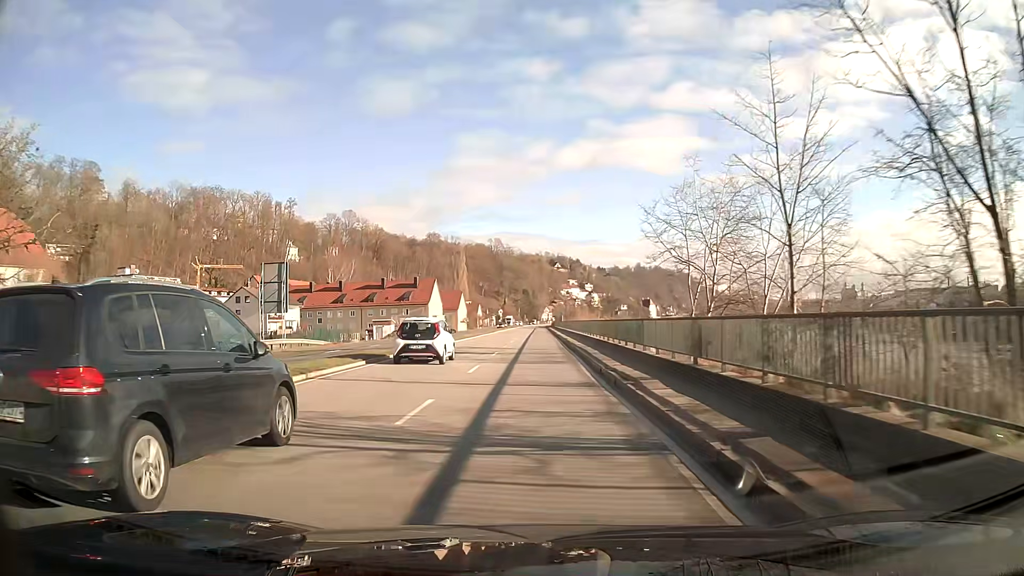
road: primary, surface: asphalt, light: Day
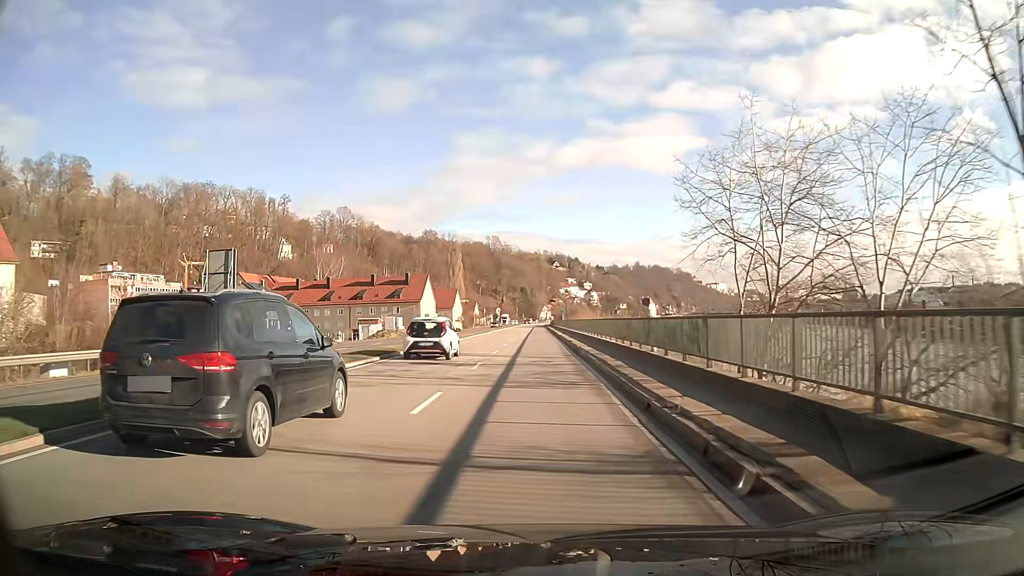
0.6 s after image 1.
(0.0, +8.1) m; 0°
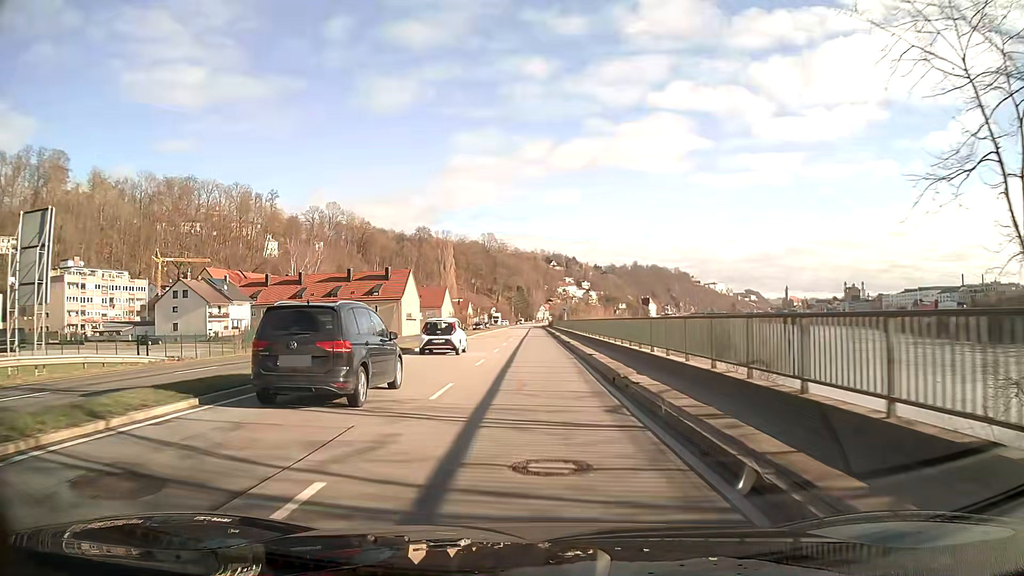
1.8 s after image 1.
(0.0, +16.1) m; 0°
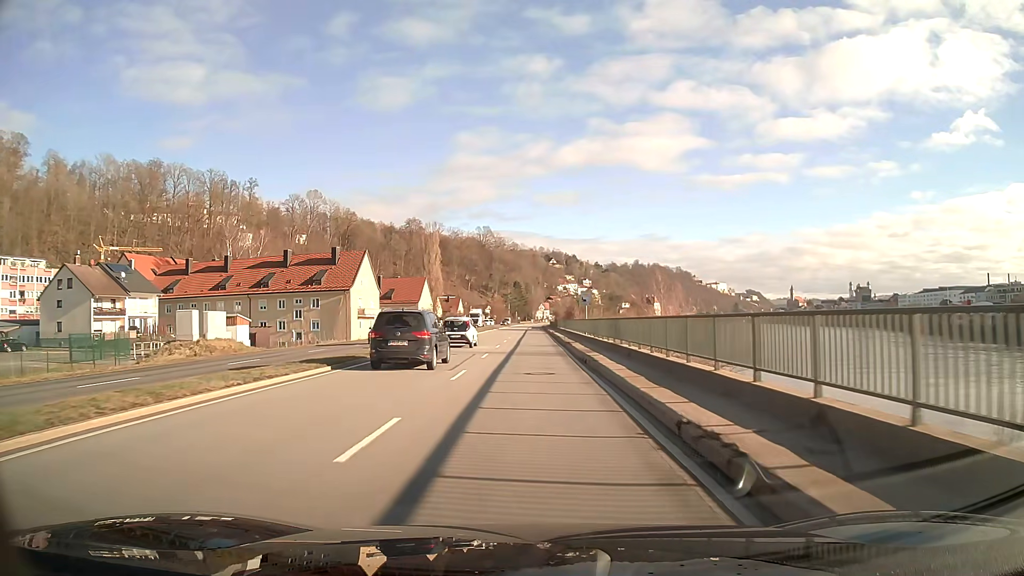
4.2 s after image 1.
(+0.1, +32.3) m; 0°
